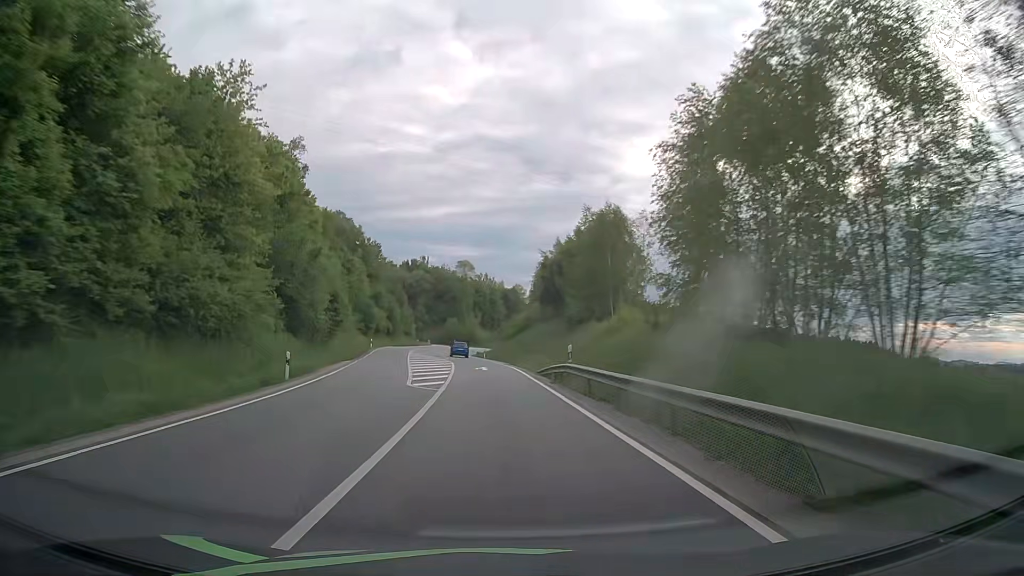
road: secondary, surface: asphalt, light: Day
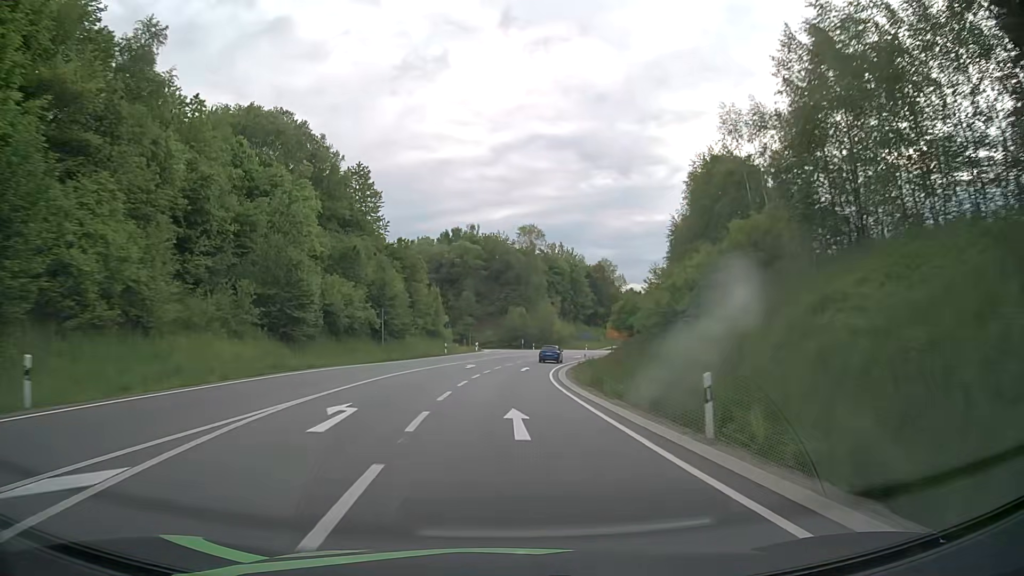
(-4.4, +62.2) m; -6°
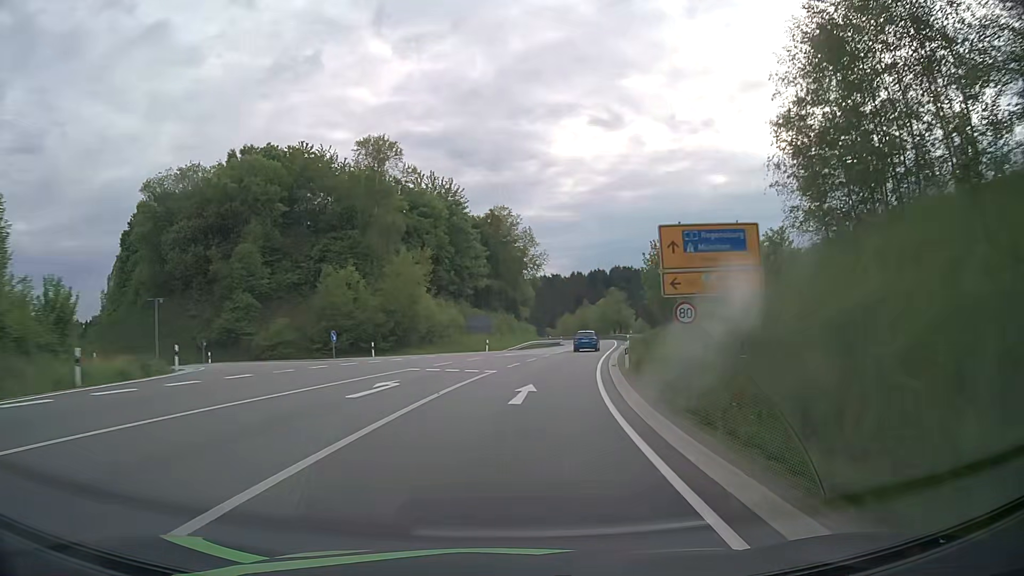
(+4.8, +60.3) m; +11°
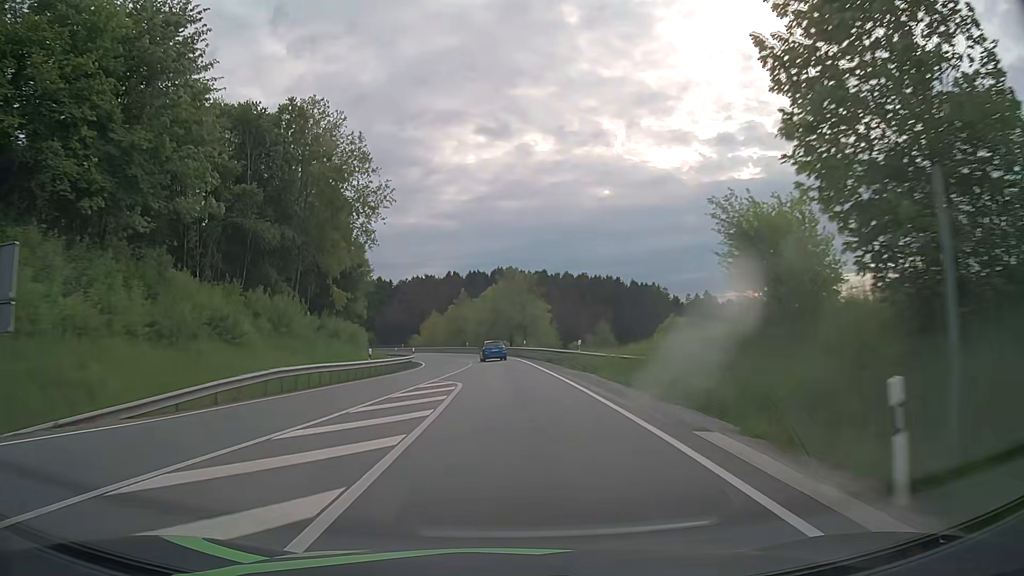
(+6.0, +51.1) m; +11°
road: primary_link
(0, +10) (0, +20) (0, +30) (-1, +40) (-1, +50) (-3, +60) (-4, +70) (-7, +79) (-10, +89) (-15, +98) m
